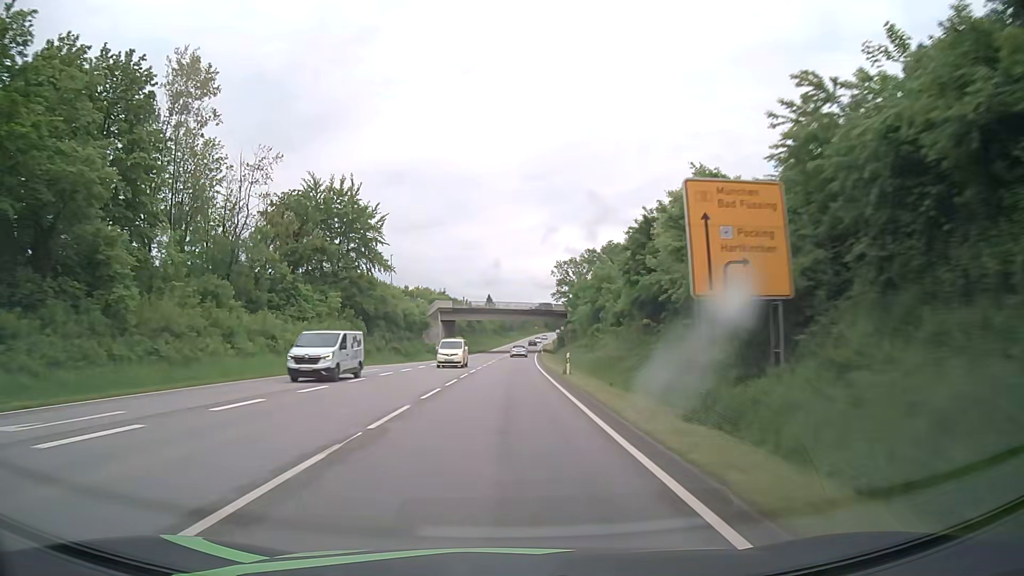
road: primary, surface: asphalt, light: Day
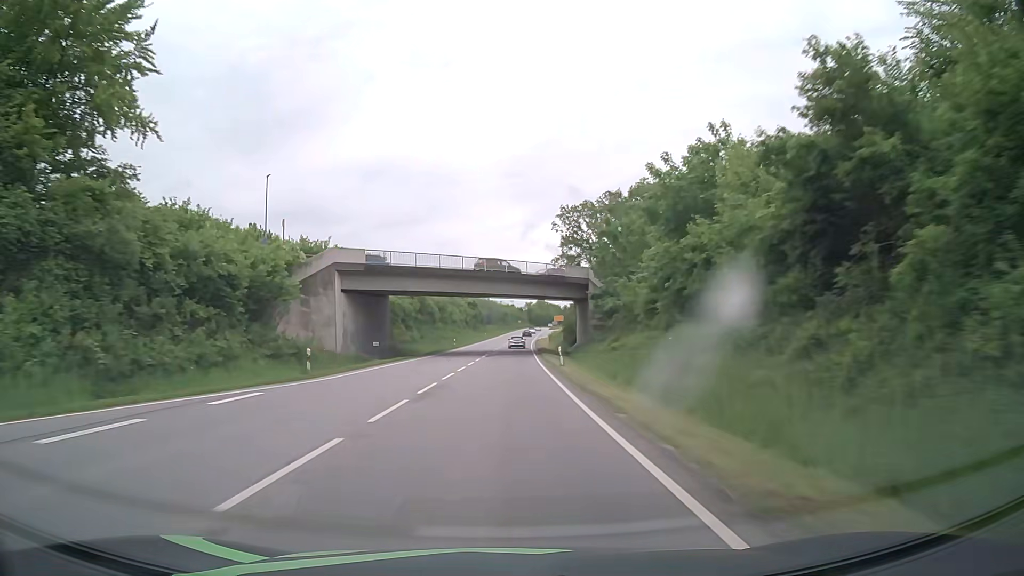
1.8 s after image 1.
(+0.7, +47.7) m; +2°
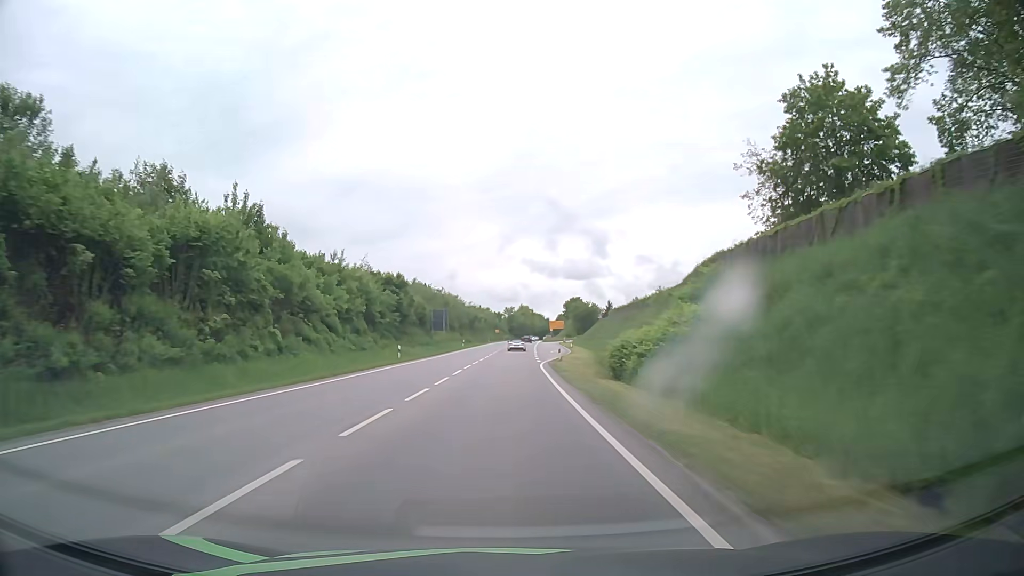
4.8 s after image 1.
(+1.0, +79.1) m; +1°
(0, +10) (0, +20) (0, +30) (0, +40) (+1, +50) (+1, +60) (+1, +70) (+2, +80) (+2, +90) (+3, +100) m
